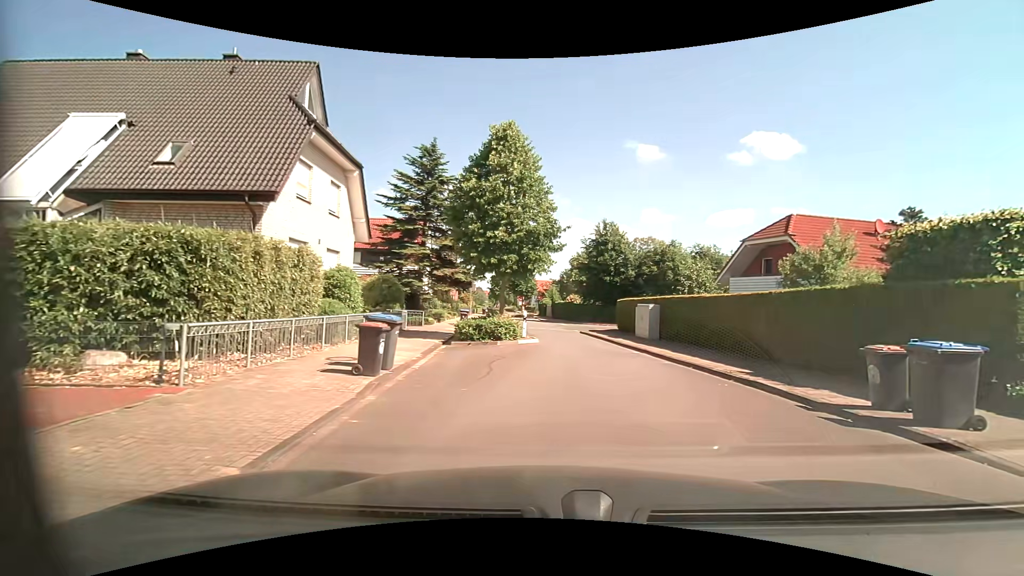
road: unclassified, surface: asphalt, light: Day
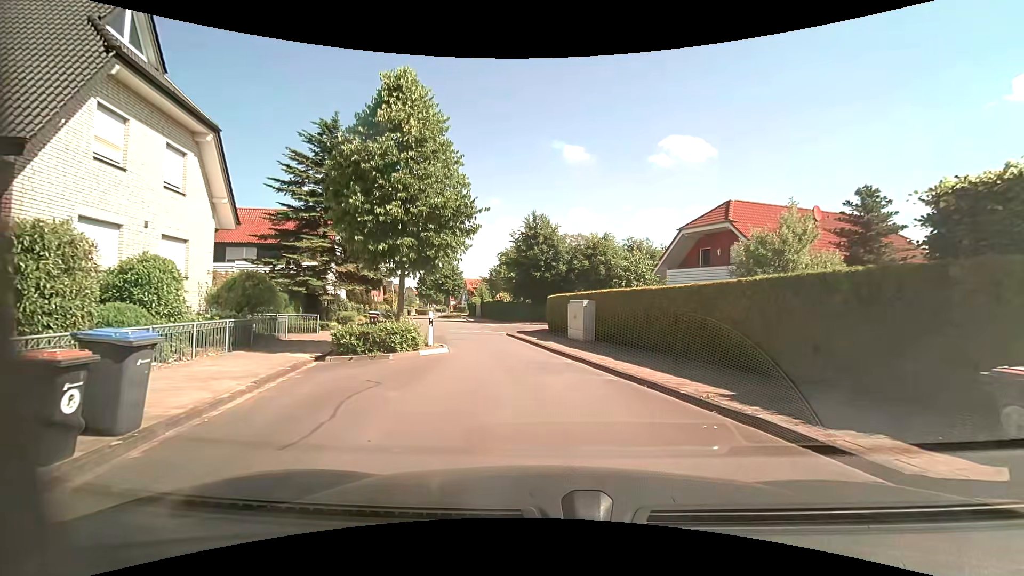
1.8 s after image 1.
(+0.6, +4.2) m; +11°
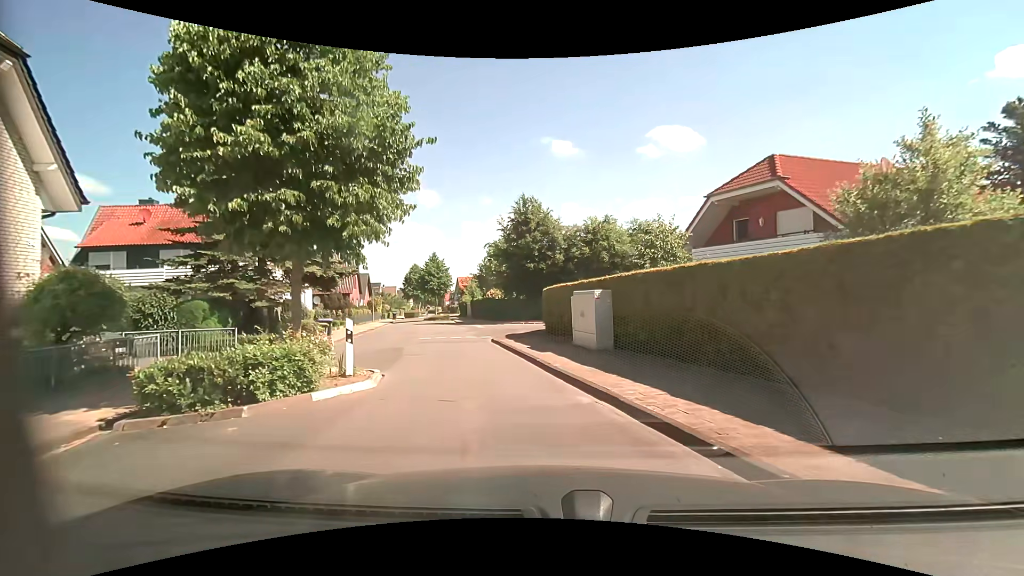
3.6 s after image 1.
(-0.1, +6.5) m; -1°
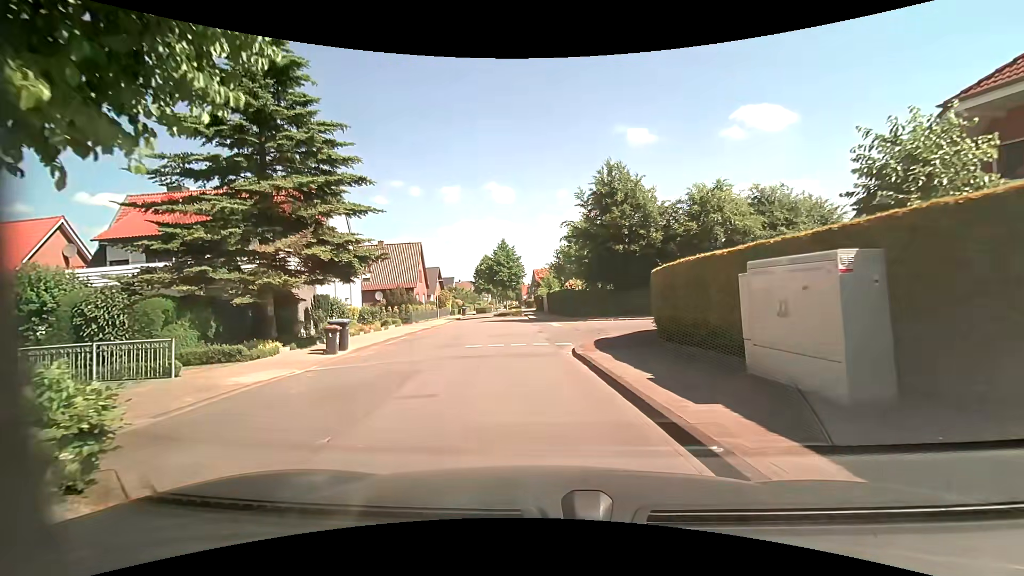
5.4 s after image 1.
(-0.5, +7.9) m; -9°
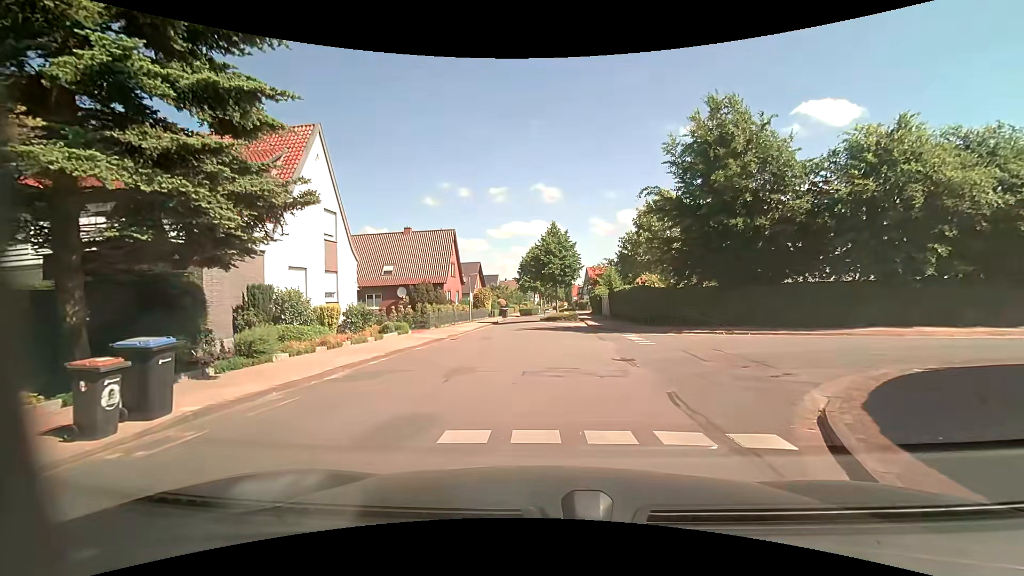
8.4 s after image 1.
(-0.8, +10.9) m; -6°
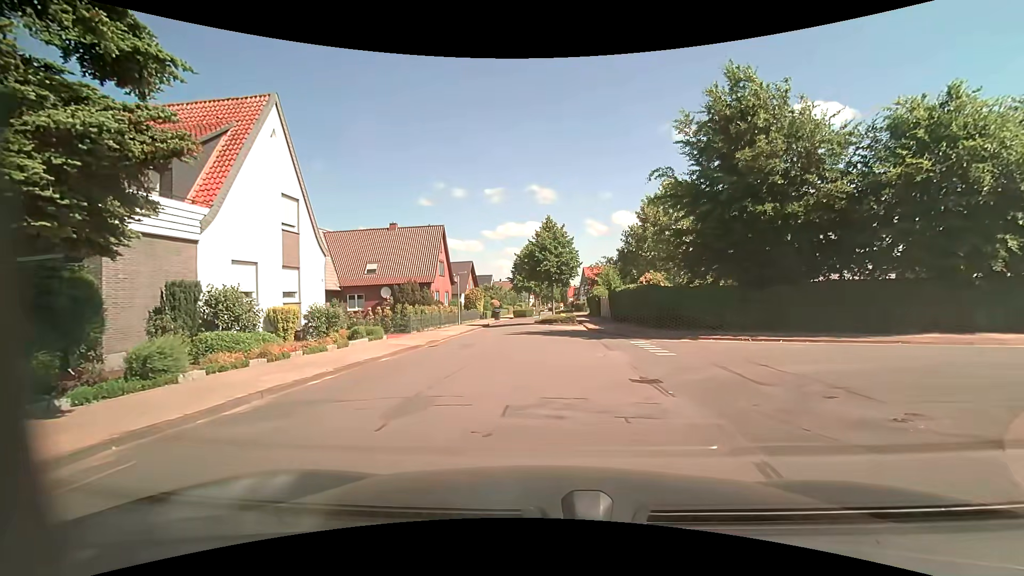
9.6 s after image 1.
(0.0, +3.2) m; +2°
